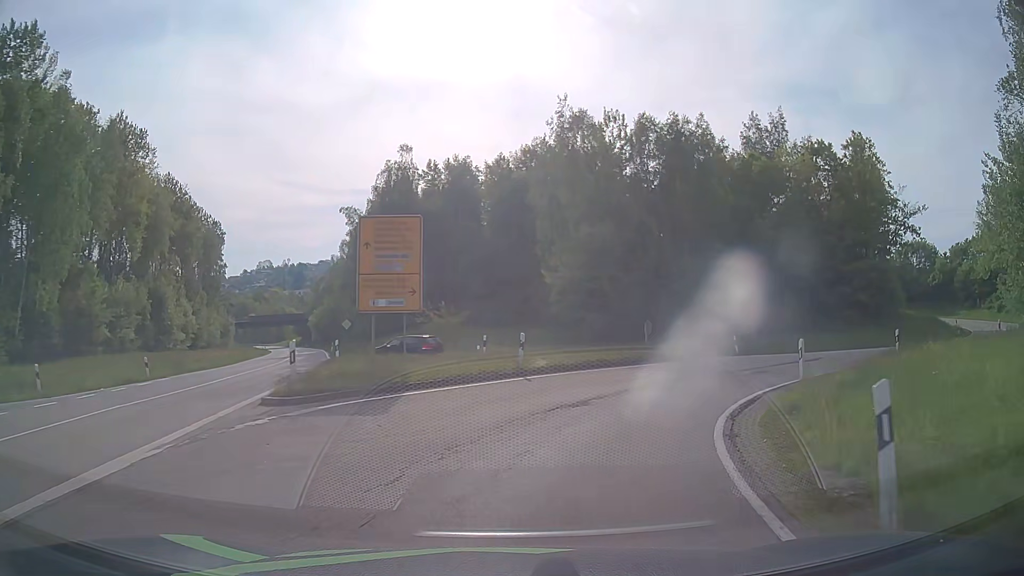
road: secondary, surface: asphalt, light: Day
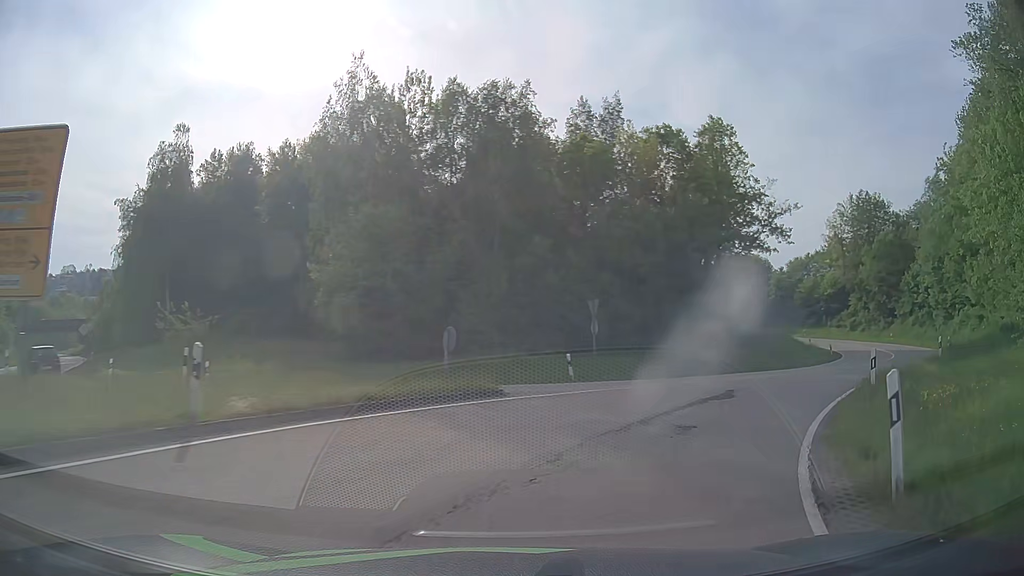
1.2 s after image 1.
(+1.3, +10.2) m; +17°
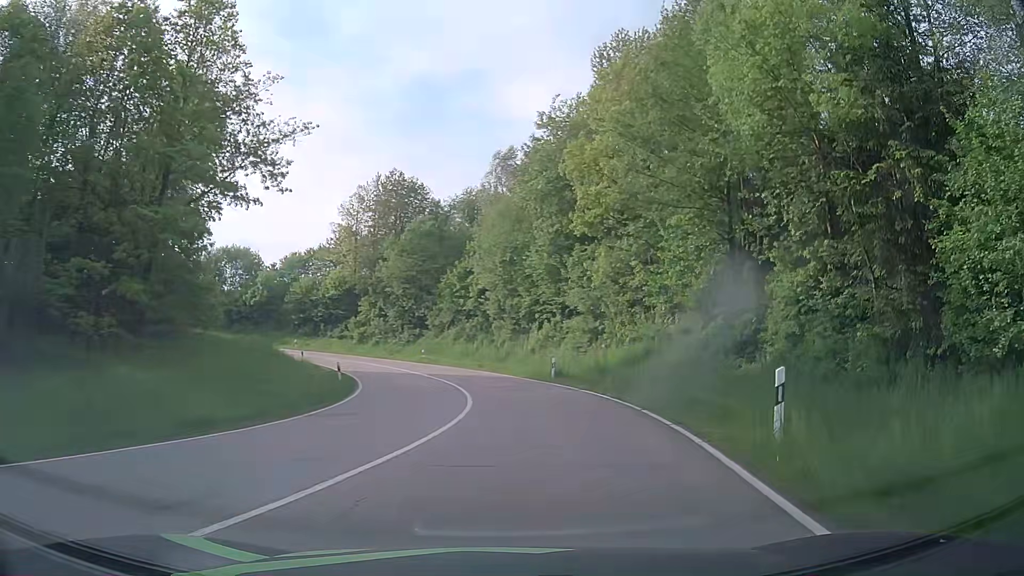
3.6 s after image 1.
(+7.9, +18.9) m; +43°
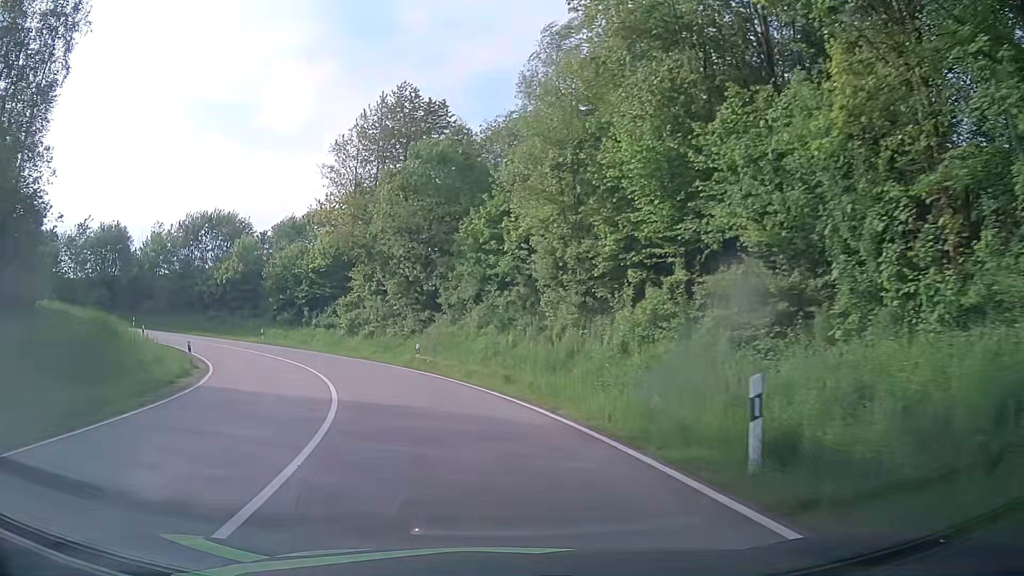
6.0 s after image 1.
(+1.1, +24.3) m; -4°
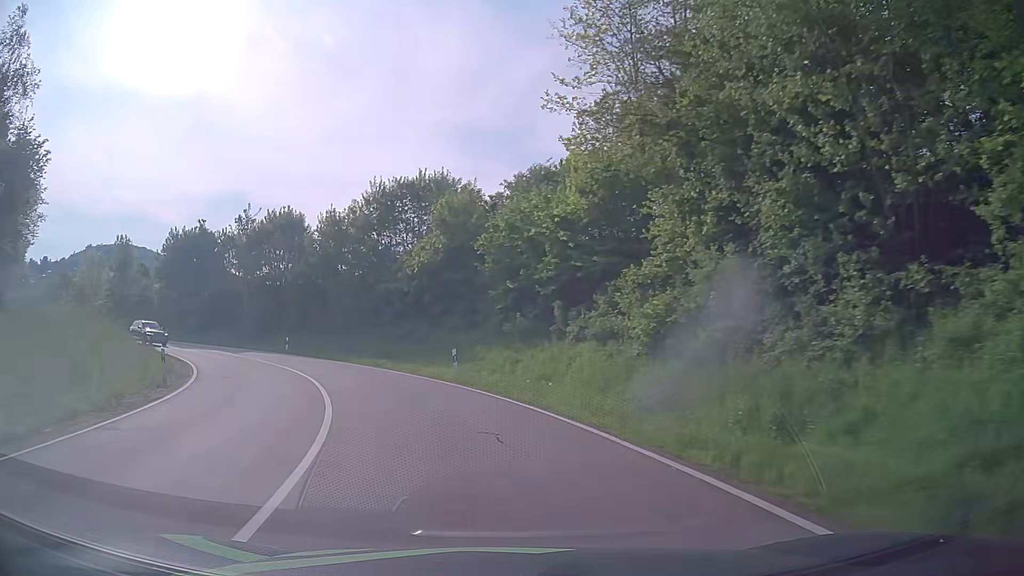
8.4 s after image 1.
(-5.8, +27.4) m; -24°
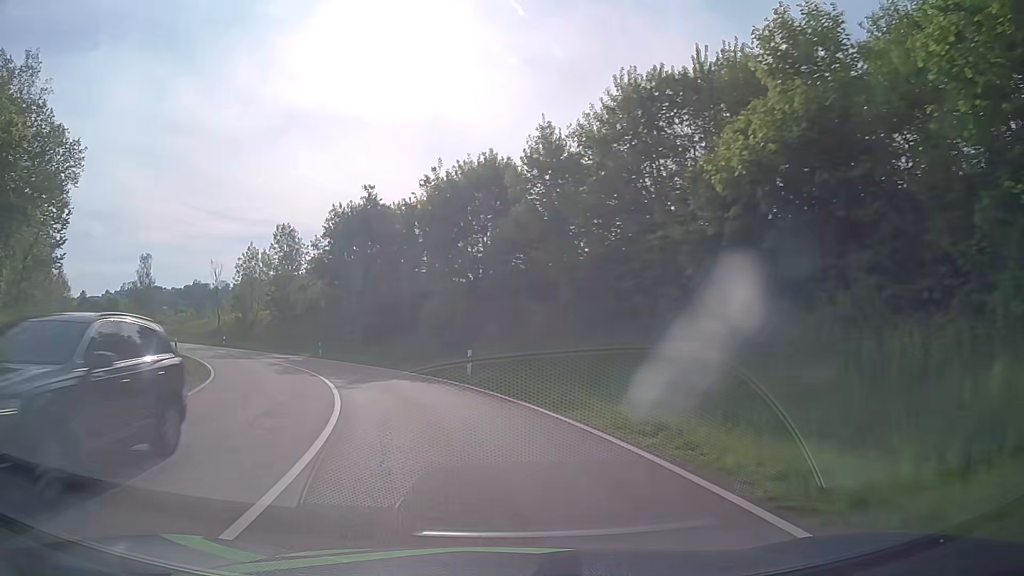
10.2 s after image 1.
(-3.9, +21.8) m; -22°
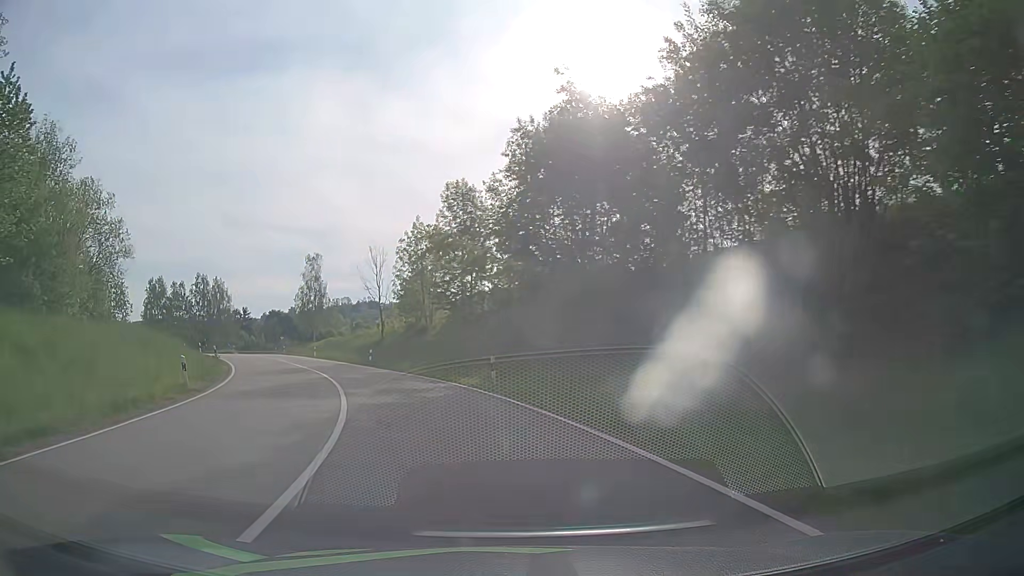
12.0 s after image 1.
(-4.1, +22.4) m; -20°
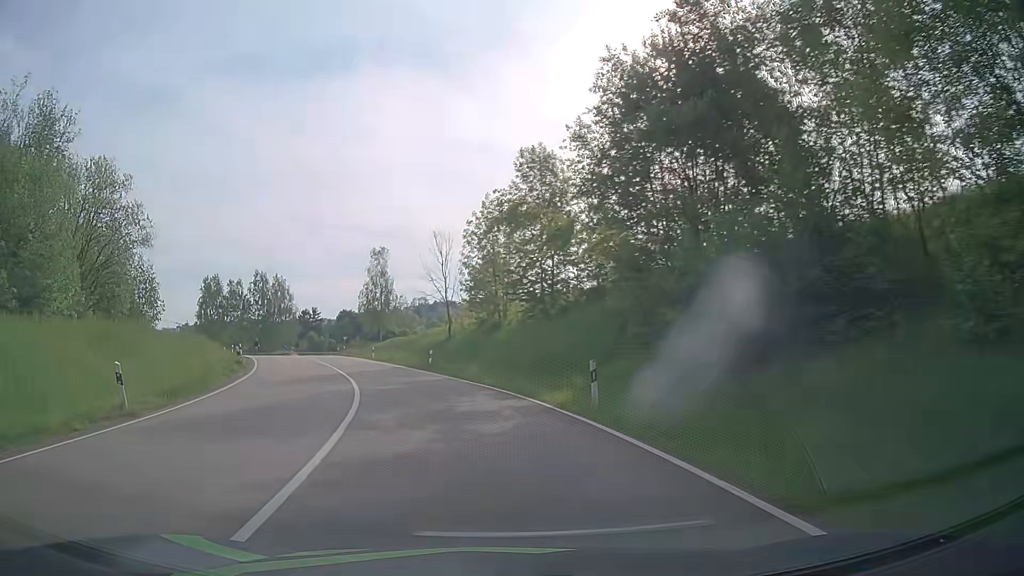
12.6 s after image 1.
(-0.5, +7.8) m; -7°
(-1, +10) (-3, +20) (-5, +29) (-9, +39) (-12, +48) (-16, +58) (-19, +67) (-23, +76) (-26, +86) (-28, +96) m
